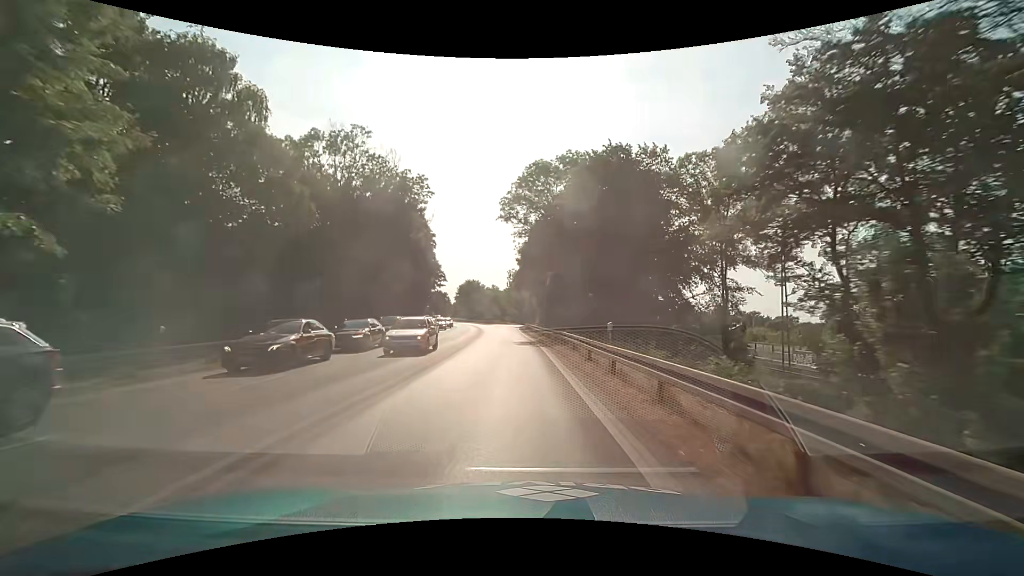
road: trunk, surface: asphalt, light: Day
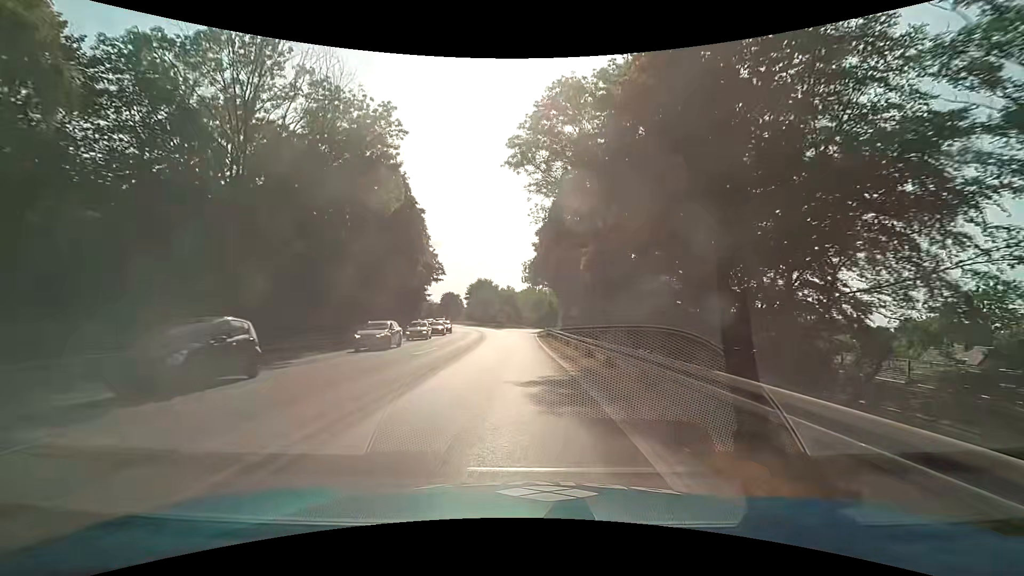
(-0.4, +18.3) m; -2°
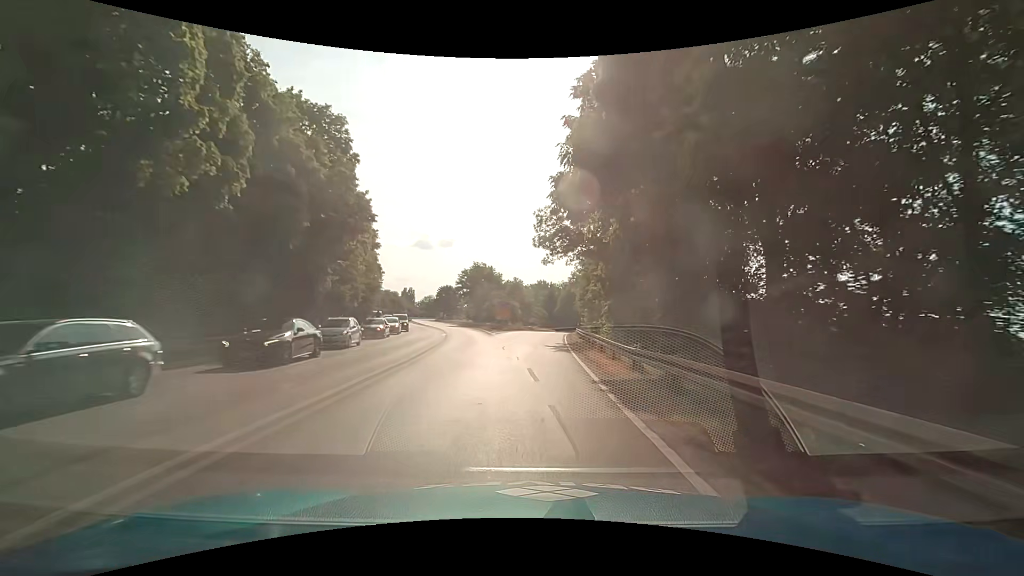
(-0.5, +36.6) m; -2°
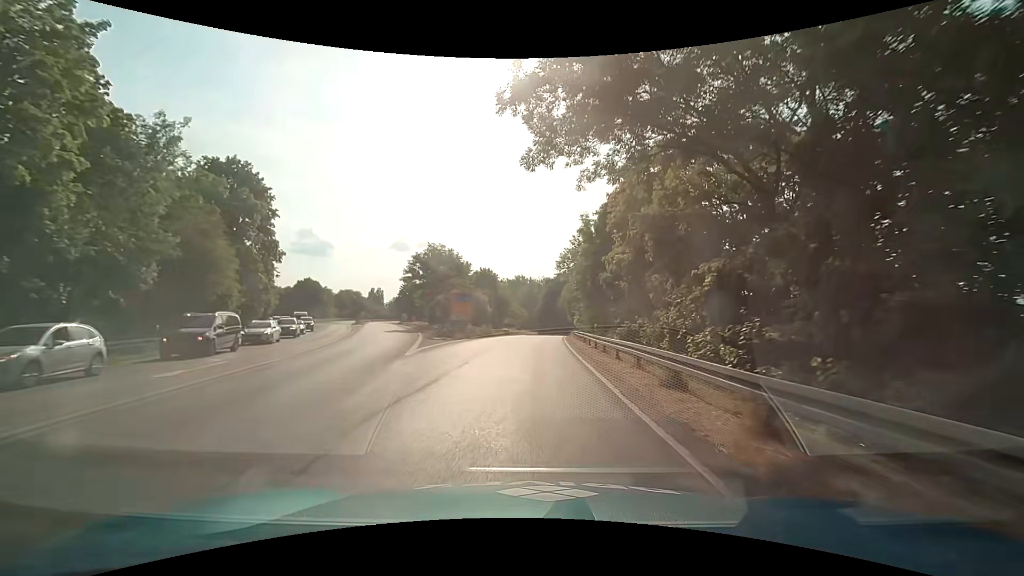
(+0.9, +27.4) m; +4°
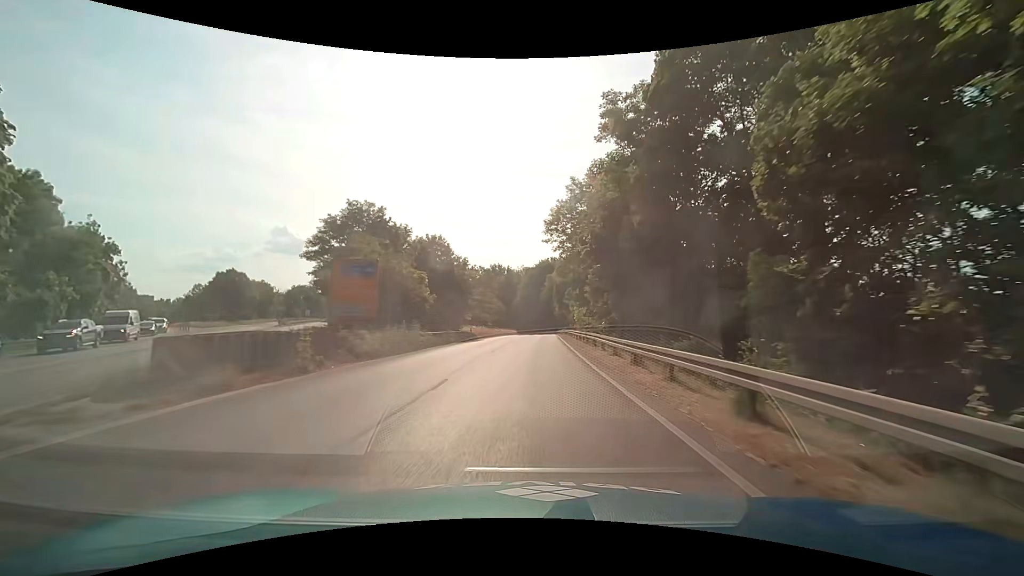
(+0.1, +27.4) m; +2°
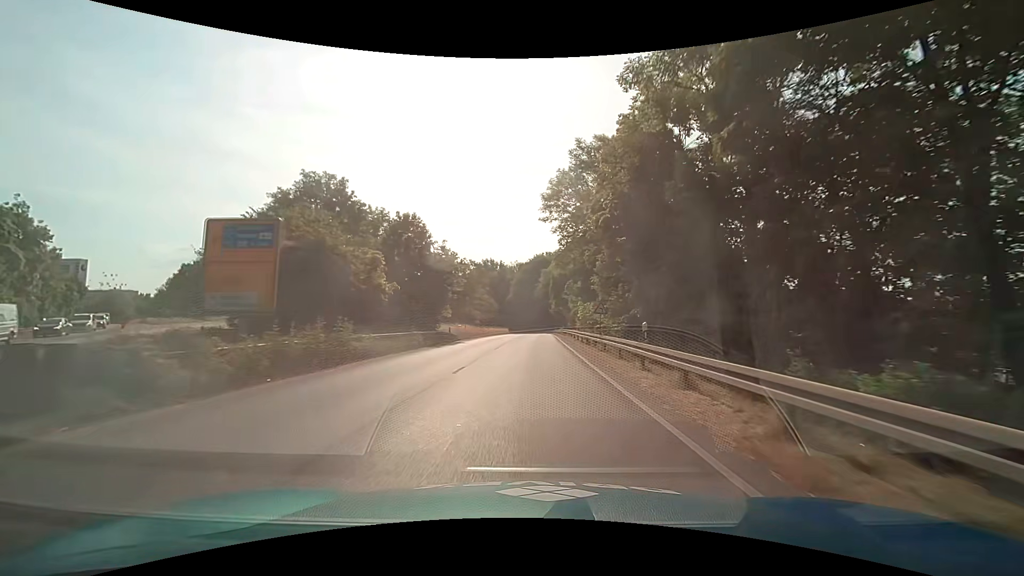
(0.0, +9.1) m; 0°
(0, +10) (0, +20) (0, +30) (+1, +40) (+1, +50) (+1, +60) (+2, +70) (+2, +80) (+2, +90) (+2, +100) m
